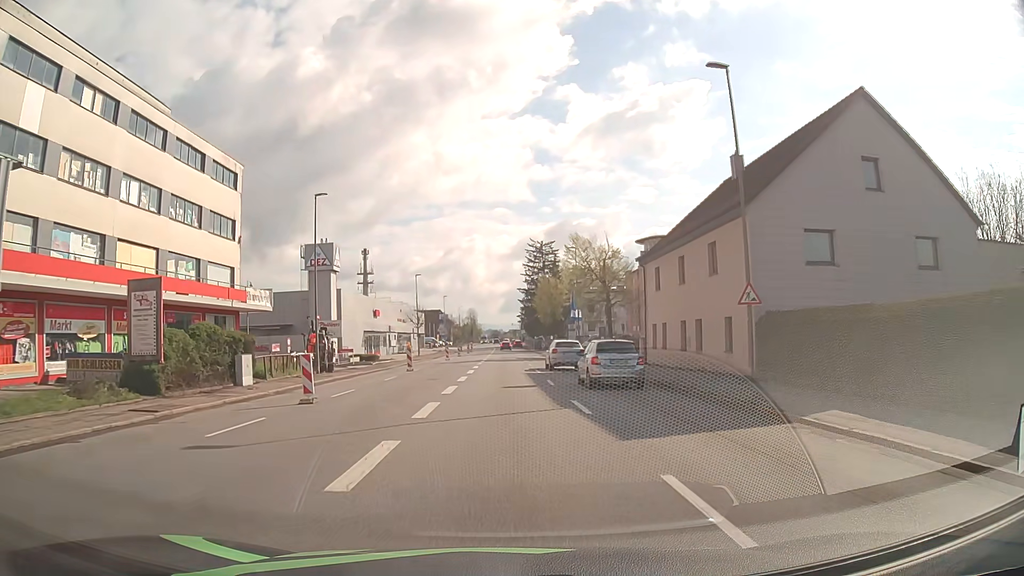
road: tertiary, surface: asphalt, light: Day
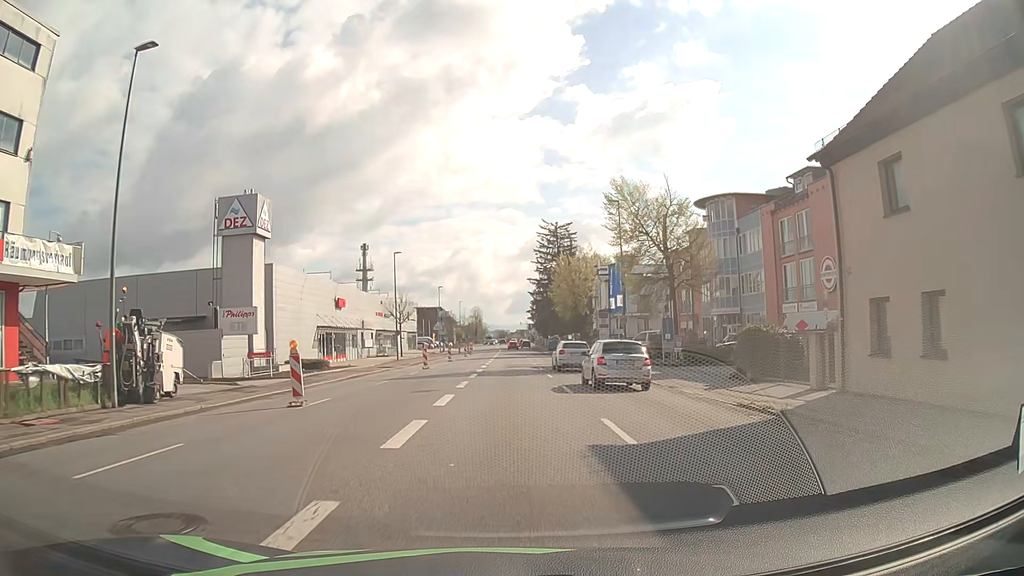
(0.0, +21.8) m; -1°
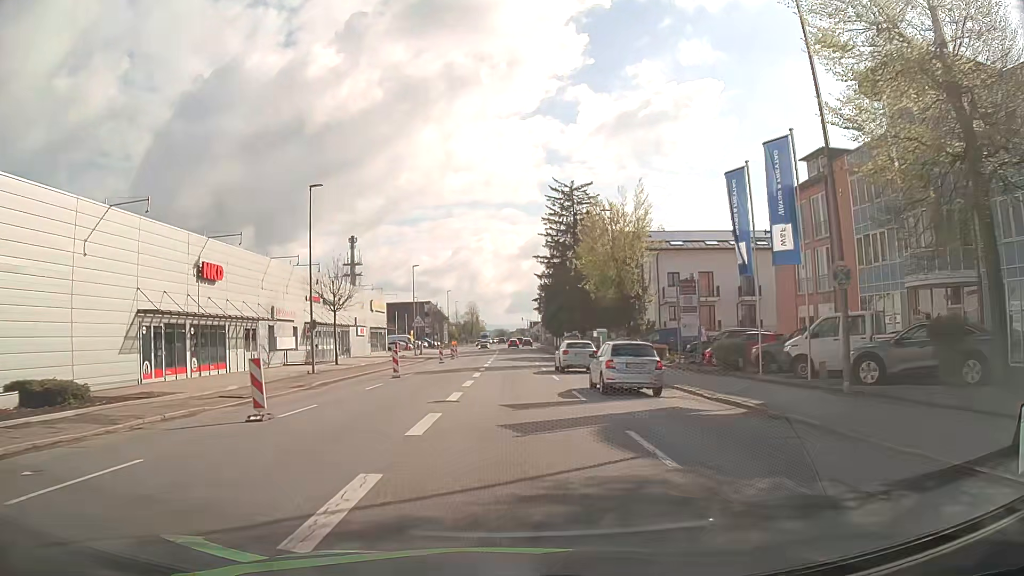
(+0.1, +28.7) m; 0°
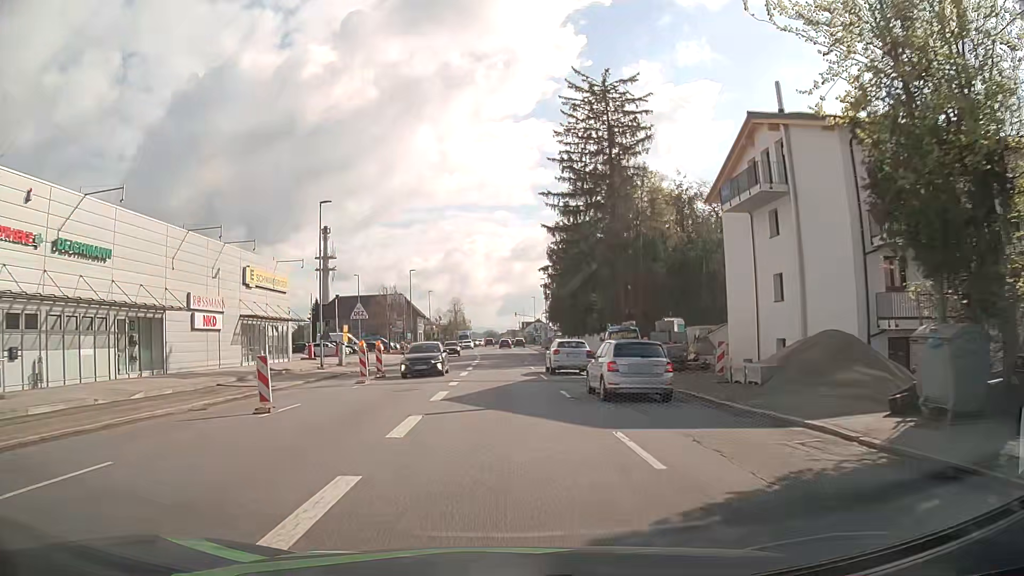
(+0.2, +36.4) m; +1°
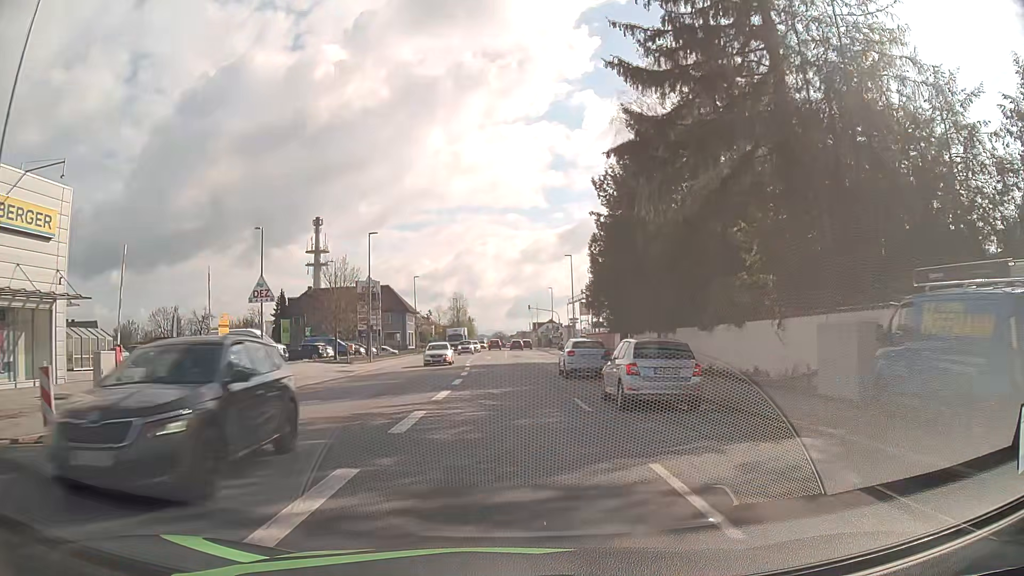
(-0.3, +29.6) m; -1°
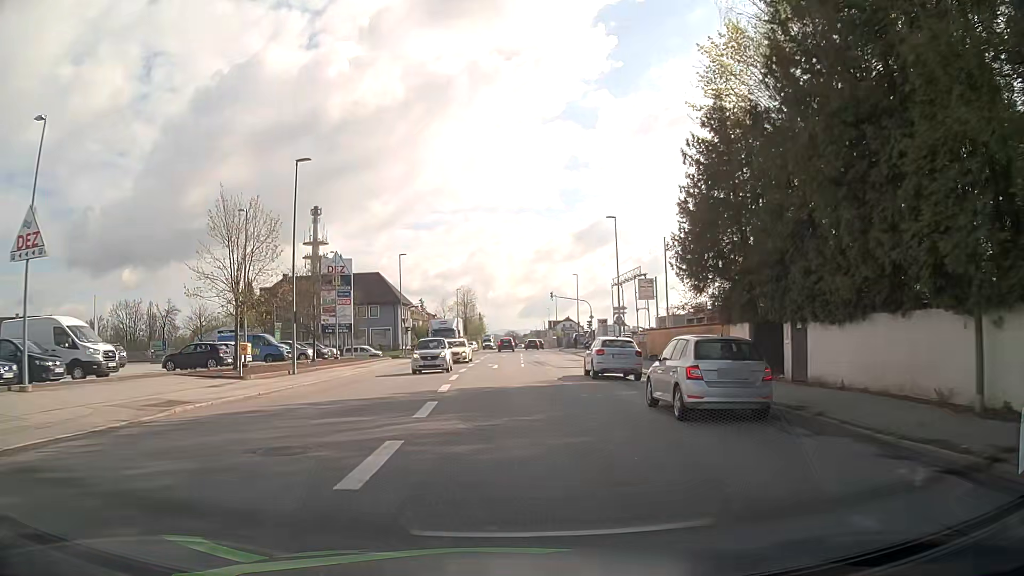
(-0.2, +22.2) m; -1°
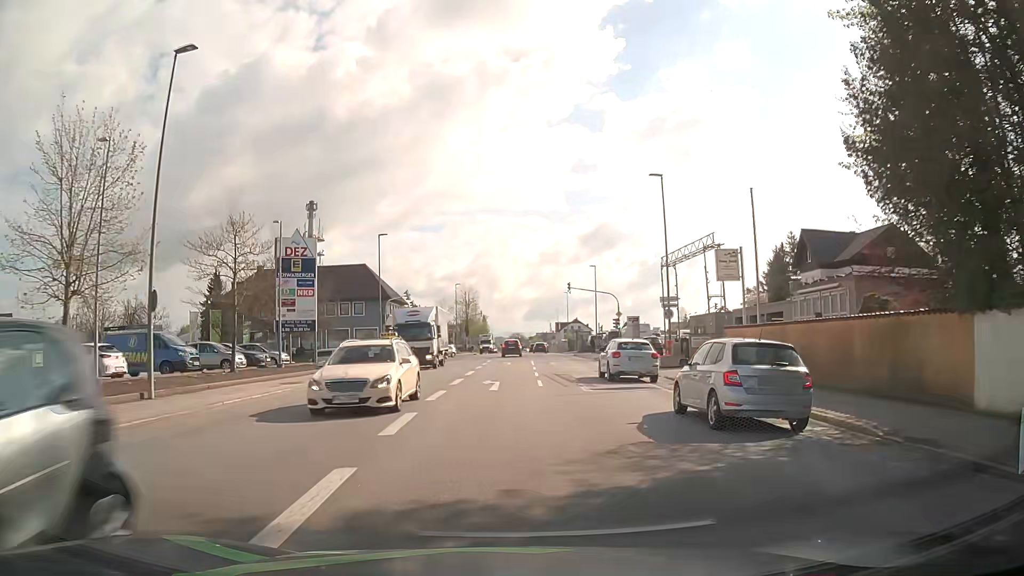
(-0.2, +13.9) m; 0°
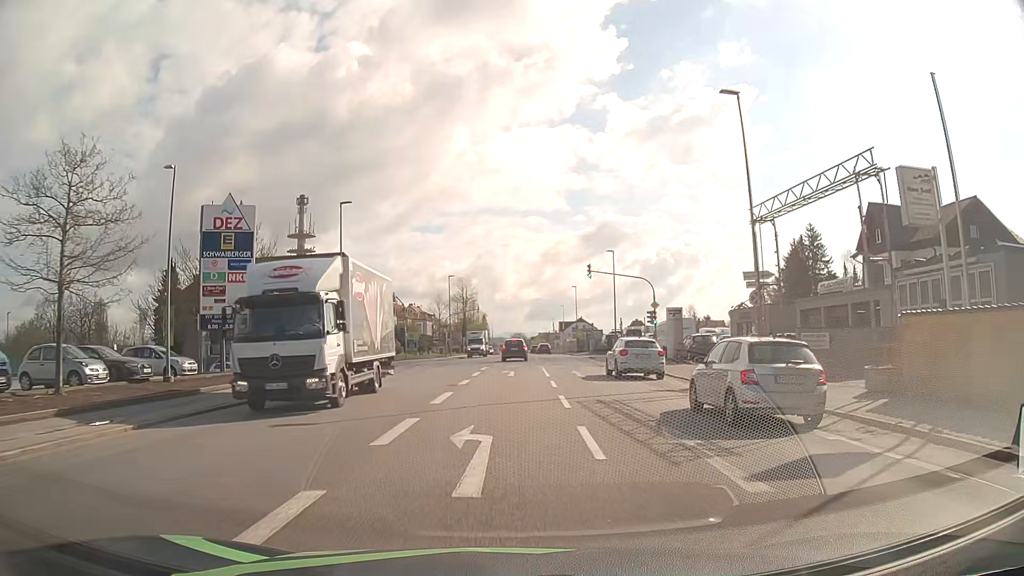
(-0.1, +13.0) m; -1°
(0, +10) (0, +20) (0, +30) (+1, +40) (+1, +50) (-4, +58) (-14, +61) (-24, +61) (-34, +61) (-44, +60) m
